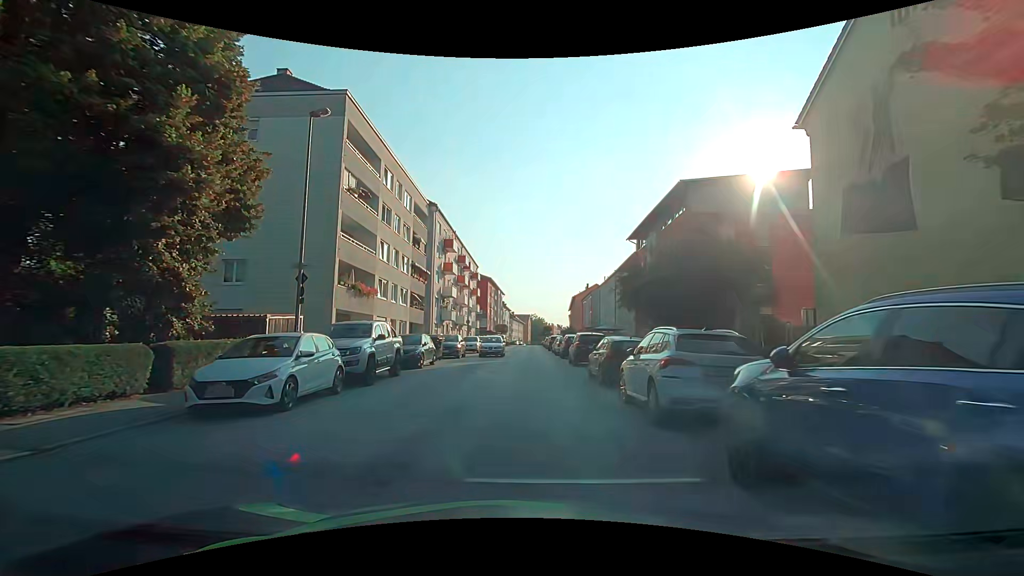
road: tertiary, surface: asphalt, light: Day
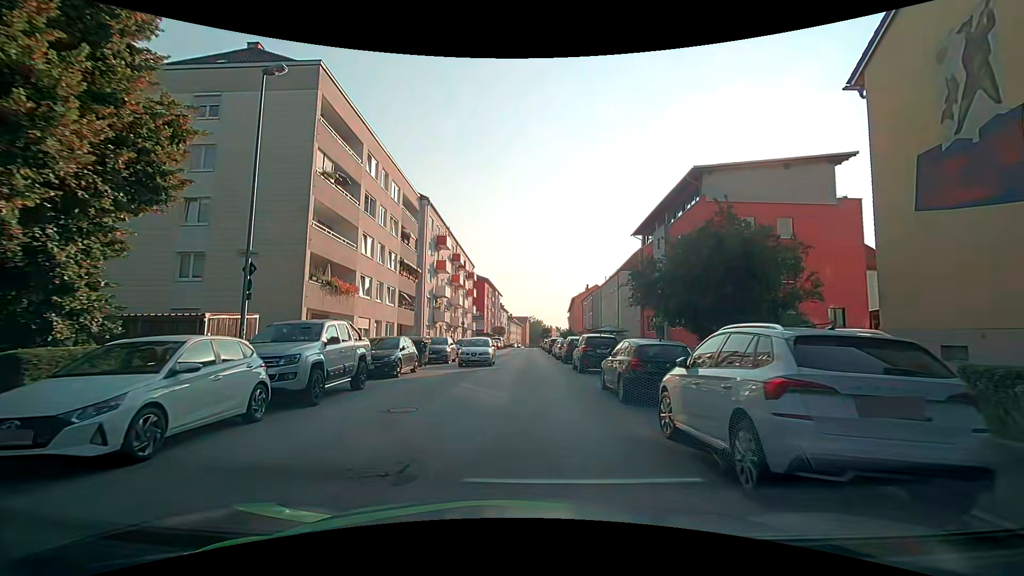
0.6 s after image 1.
(0.0, +3.4) m; 0°
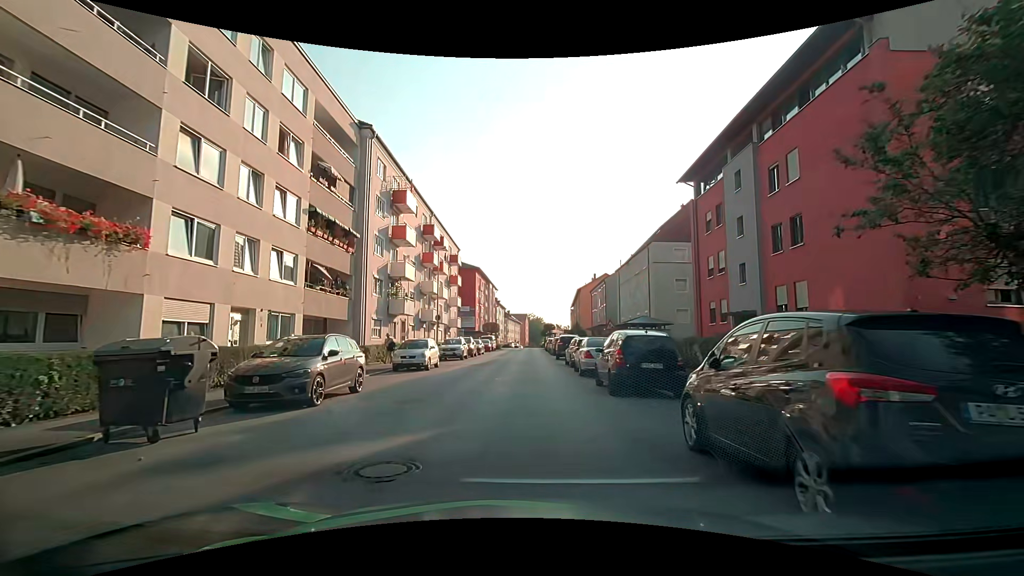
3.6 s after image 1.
(0.0, +16.7) m; 0°
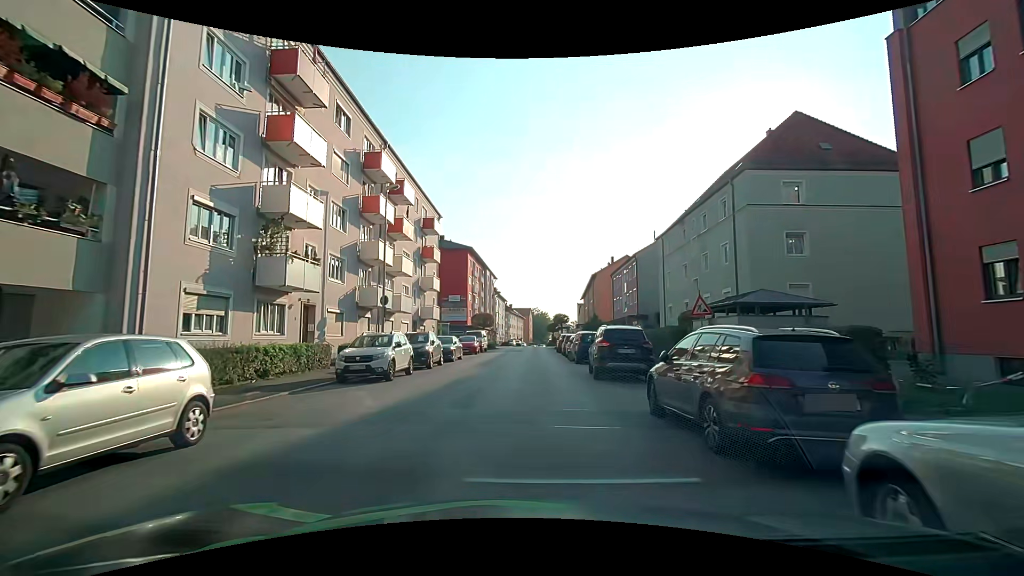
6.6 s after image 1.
(-0.2, +18.4) m; 0°
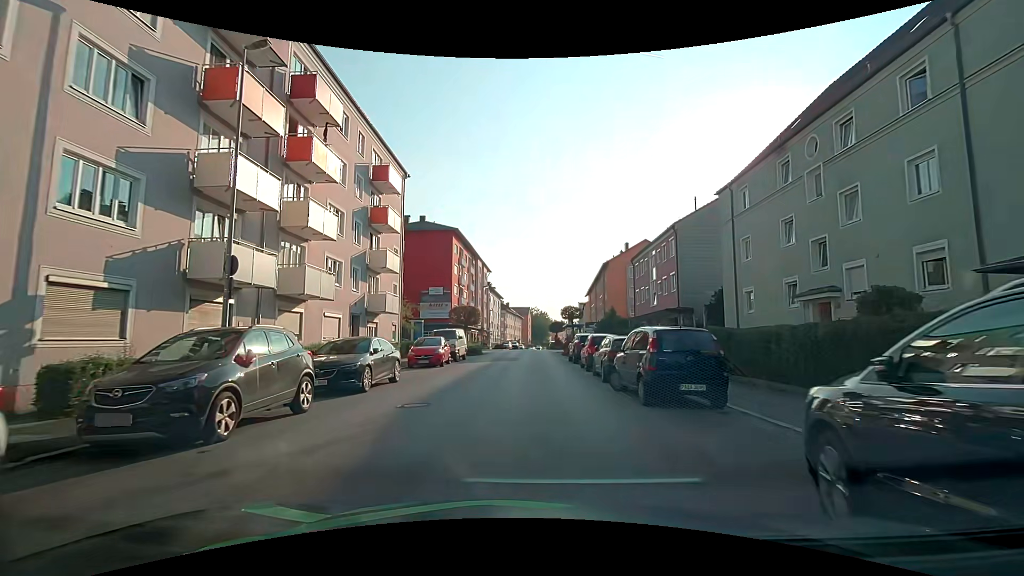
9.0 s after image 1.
(-0.3, +14.6) m; -2°
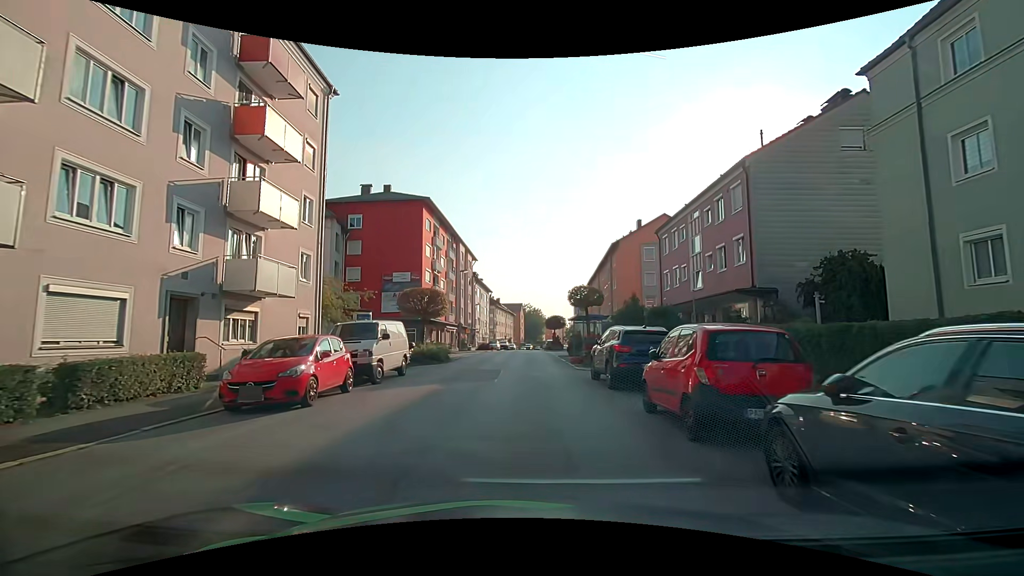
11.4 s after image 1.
(+0.2, +13.6) m; +1°
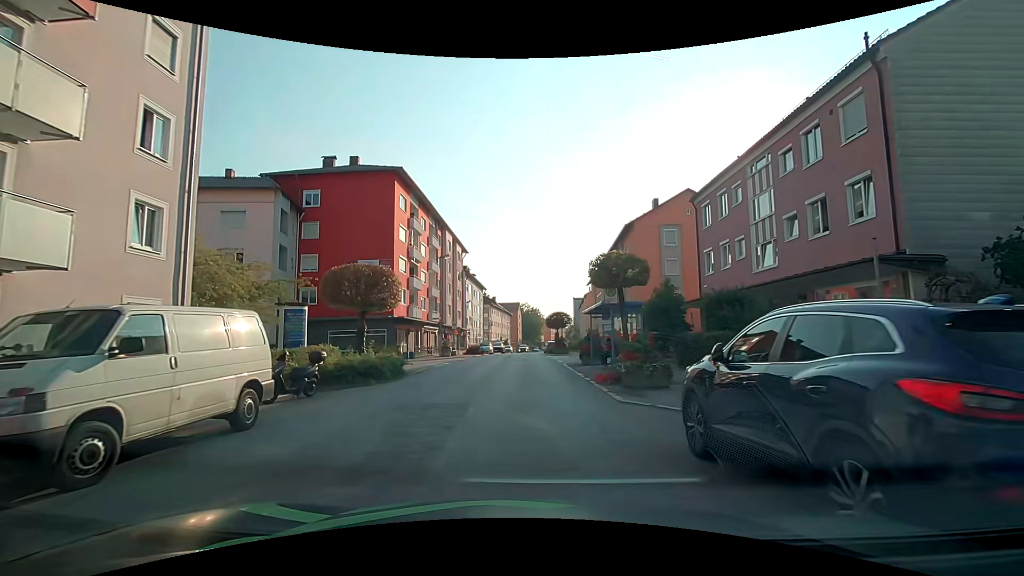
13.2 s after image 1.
(+0.1, +9.6) m; 0°
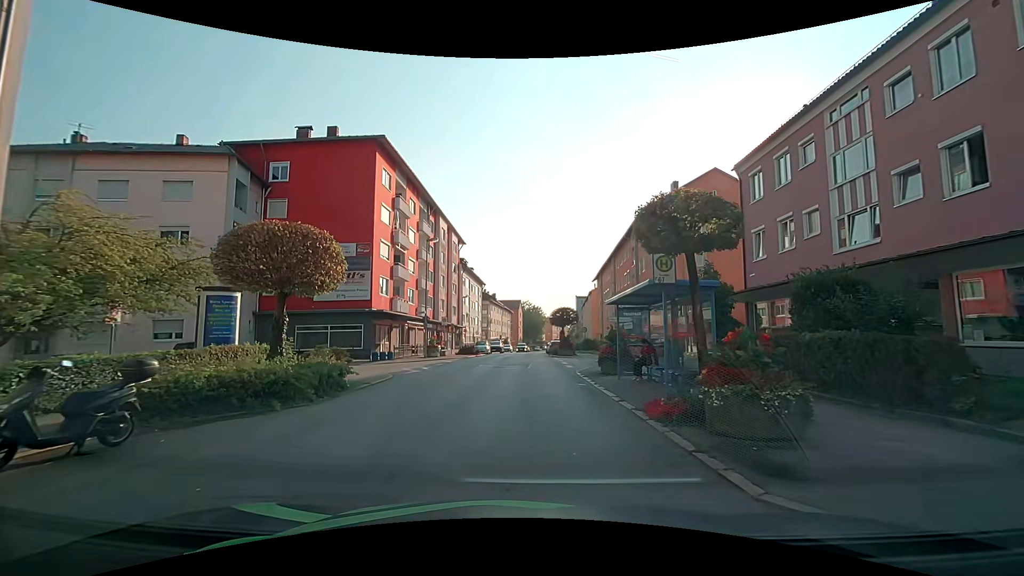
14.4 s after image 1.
(0.0, +6.0) m; +1°
